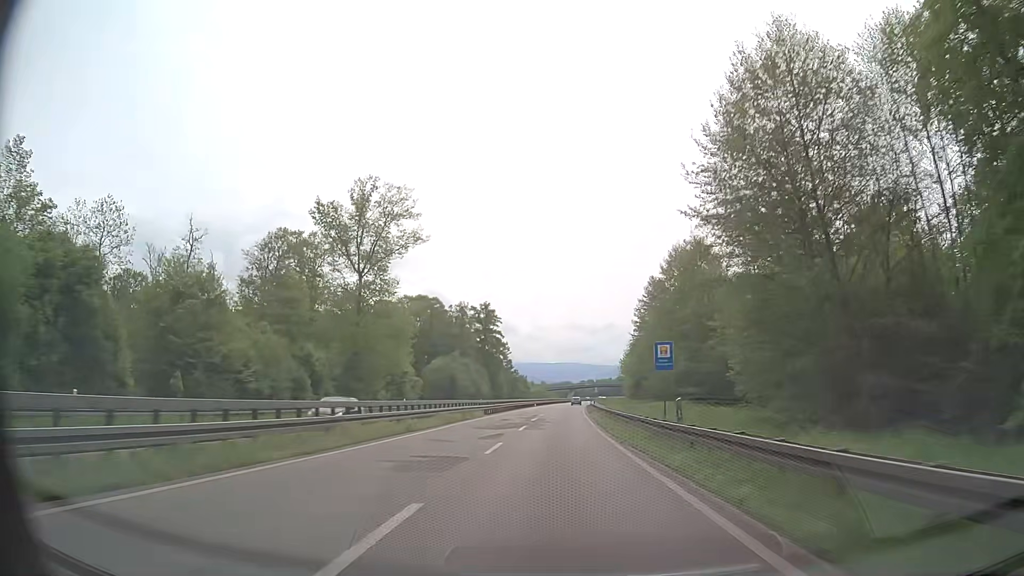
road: trunk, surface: asphalt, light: Day
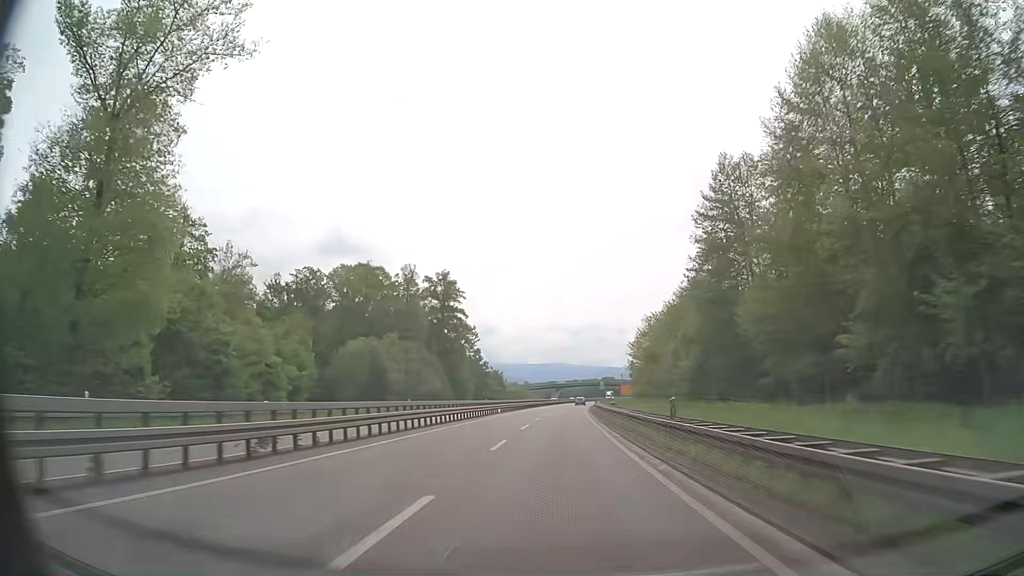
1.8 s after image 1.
(+0.4, +47.0) m; +1°
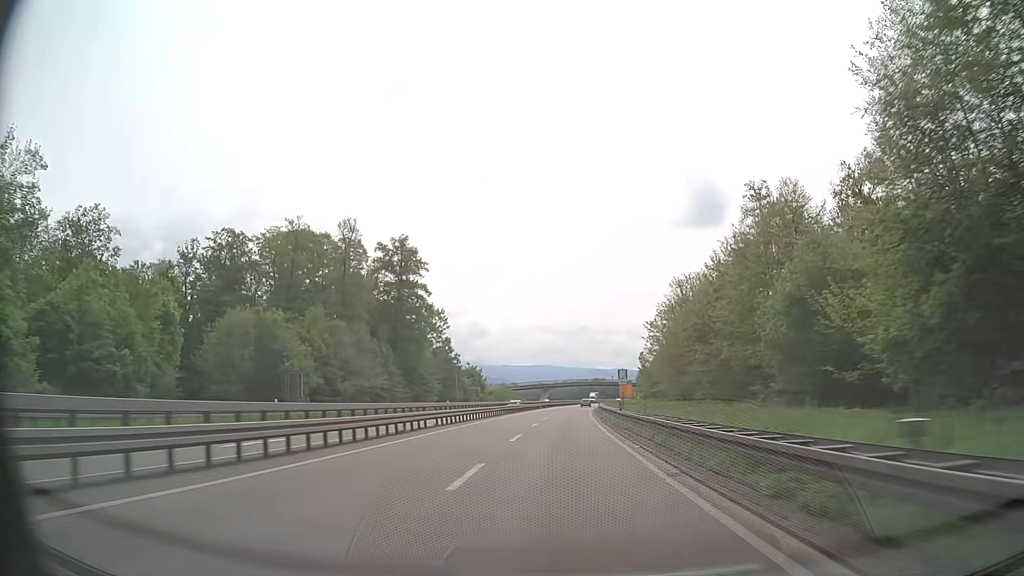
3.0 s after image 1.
(+0.2, +31.3) m; +1°
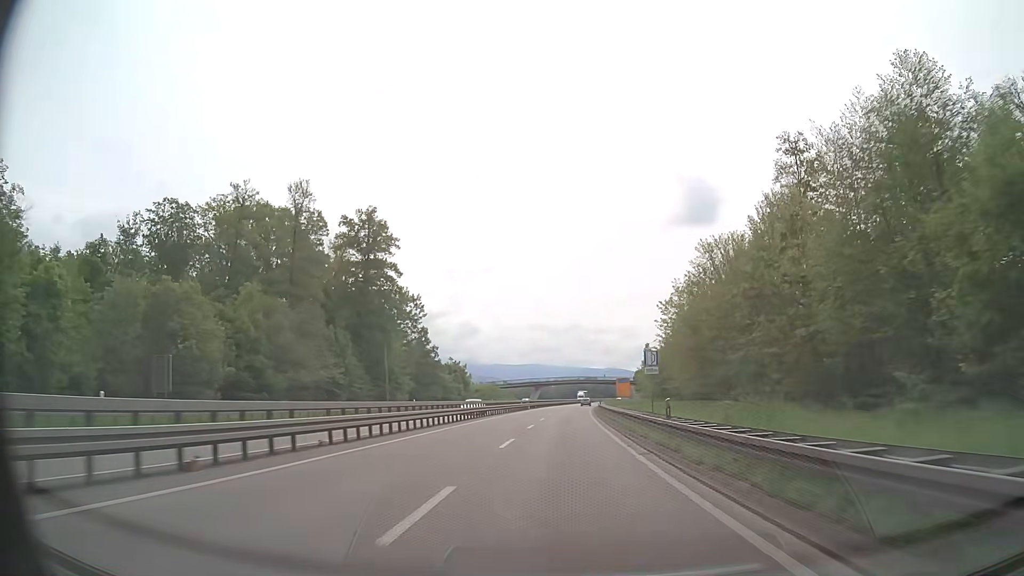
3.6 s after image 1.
(+0.1, +15.6) m; +1°
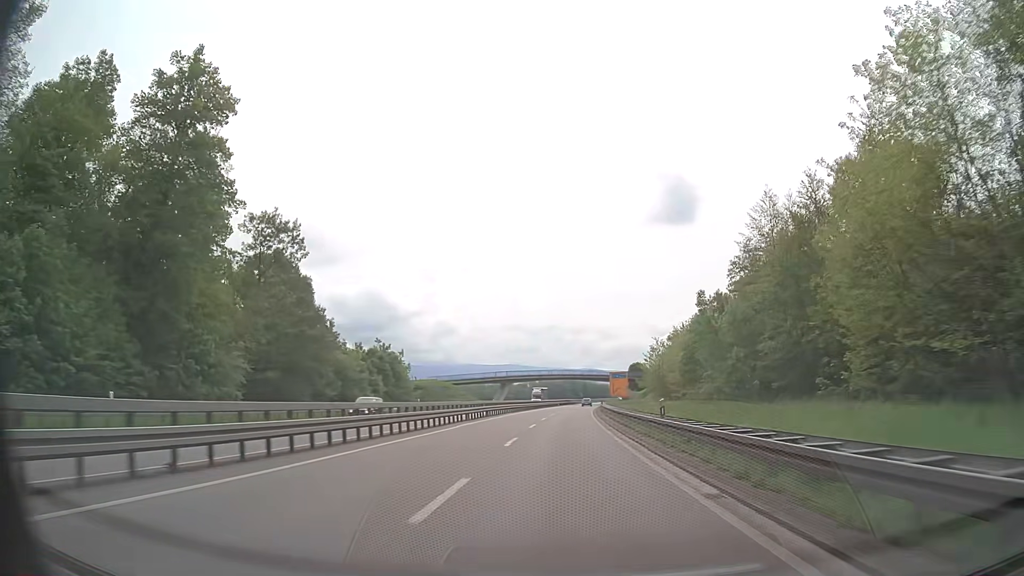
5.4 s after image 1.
(+0.9, +46.8) m; +2°
(0, +10) (0, +20) (0, +30) (+1, +40) (+1, +50) (+2, +60) (+2, +70) (+3, +80) (+3, +90) (+4, +100) m
